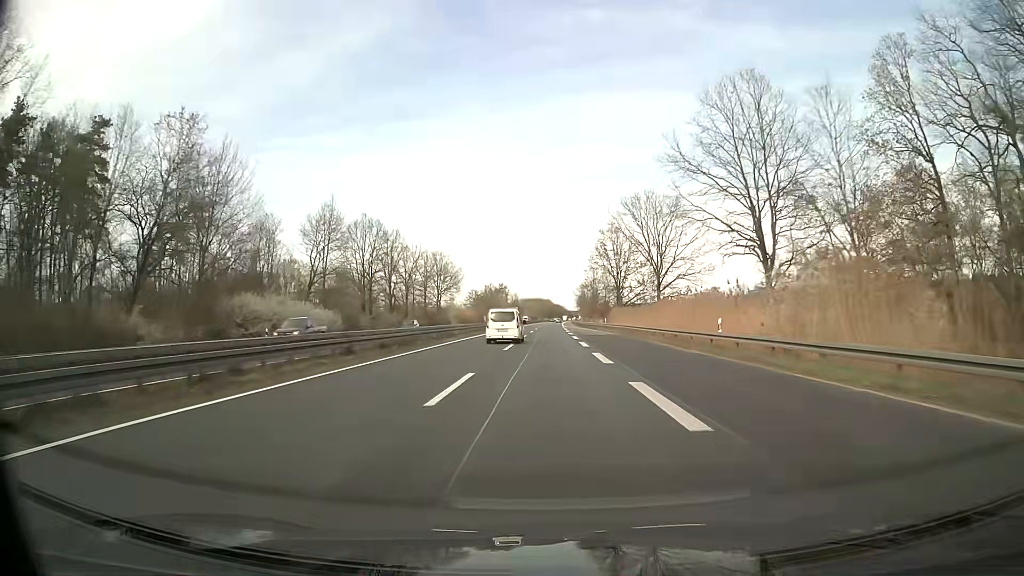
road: trunk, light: Day
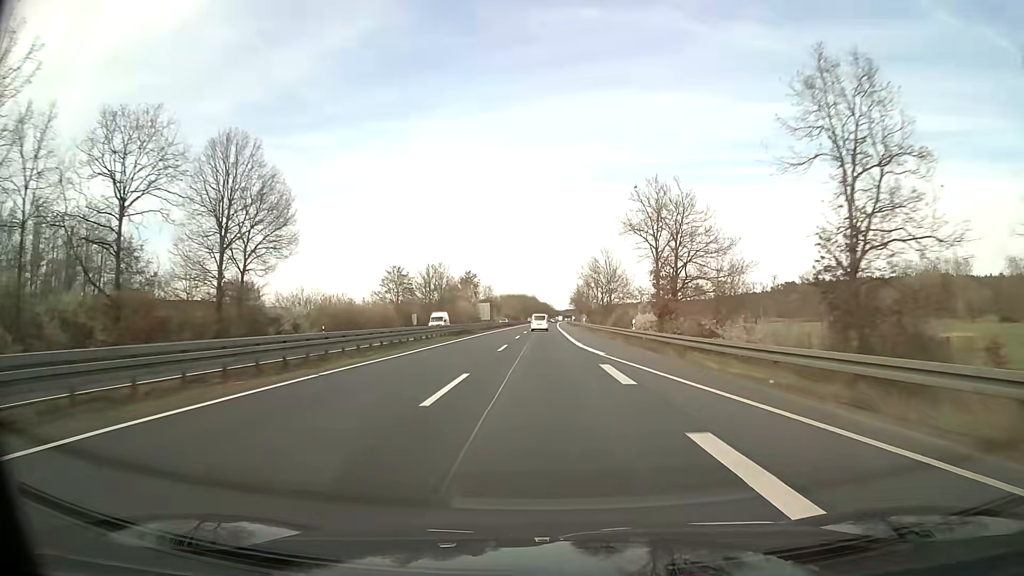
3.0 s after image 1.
(+1.1, +90.3) m; +1°
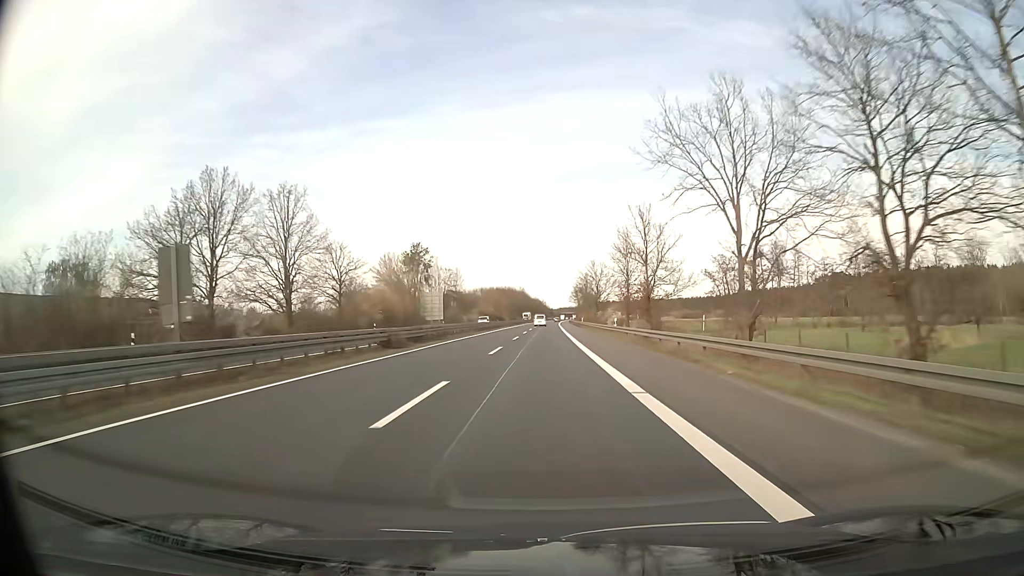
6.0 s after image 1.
(+0.6, +90.5) m; +1°
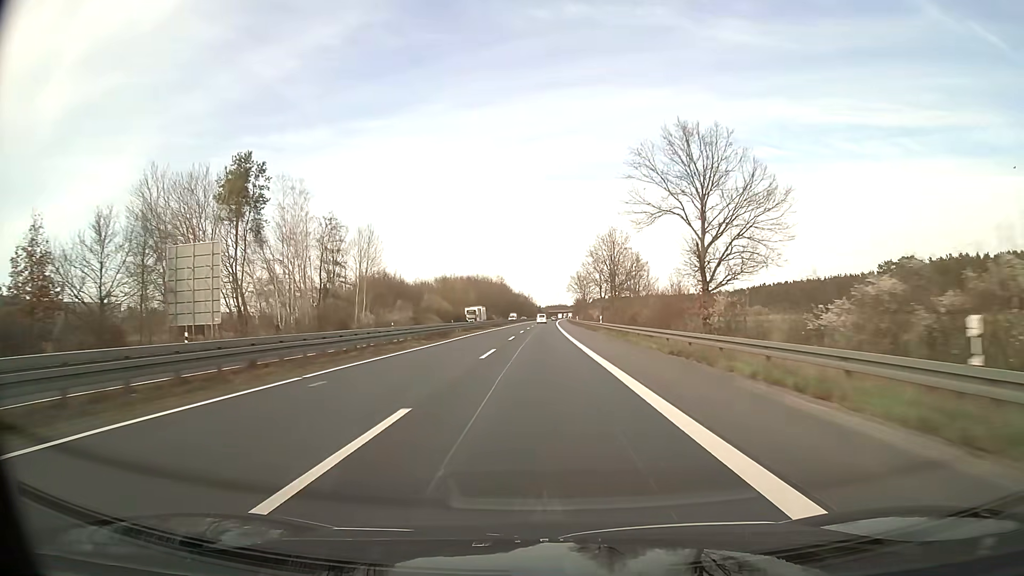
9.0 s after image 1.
(+0.8, +90.4) m; +1°
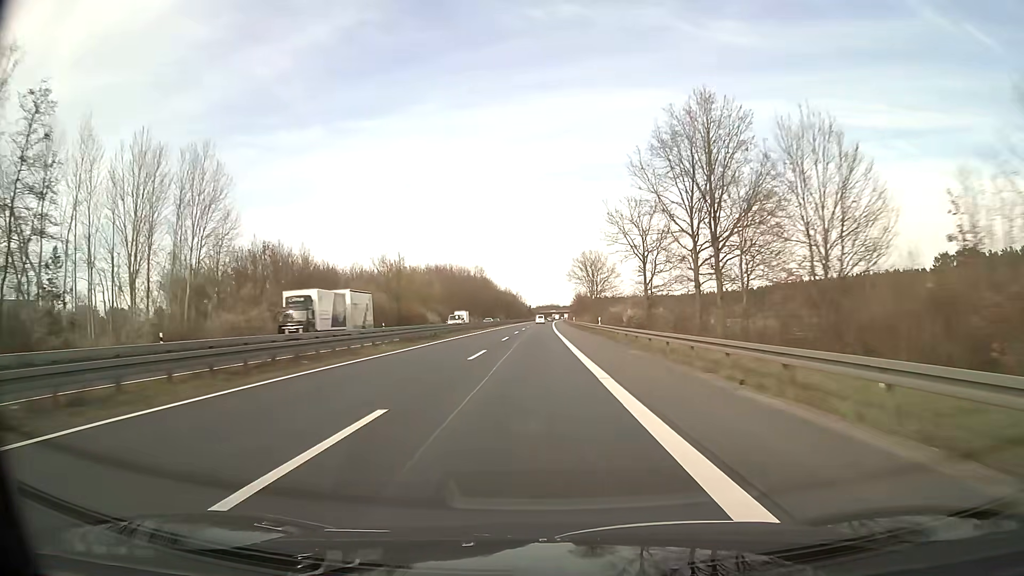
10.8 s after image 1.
(+0.4, +54.2) m; +1°
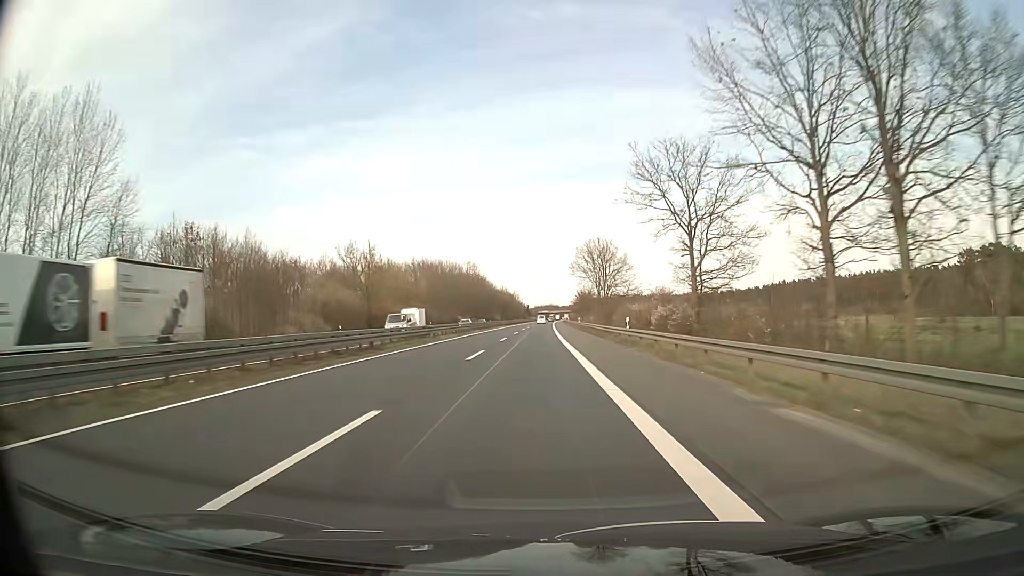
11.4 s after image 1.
(0.0, +18.1) m; 0°
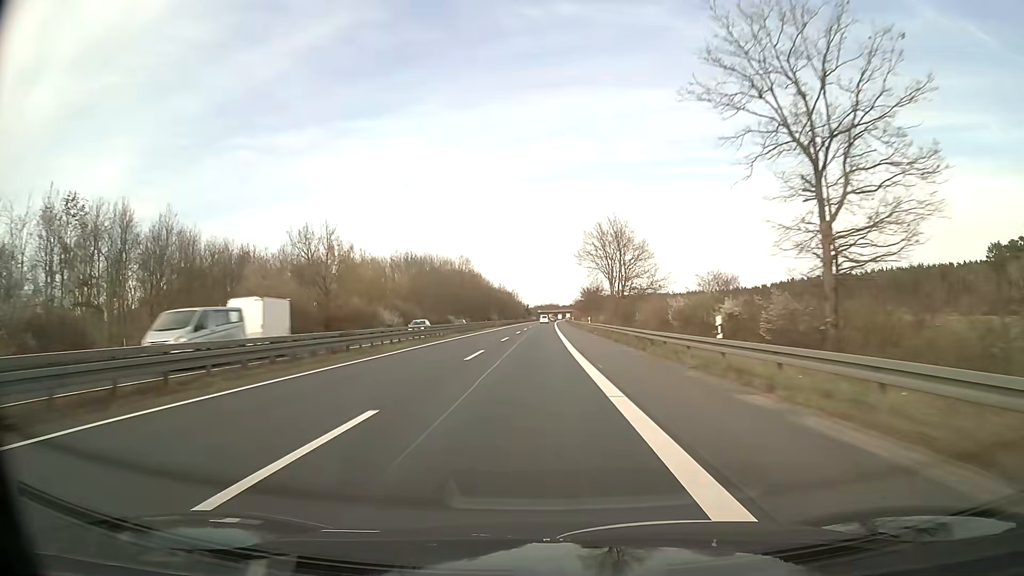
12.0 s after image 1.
(0.0, +18.1) m; 0°
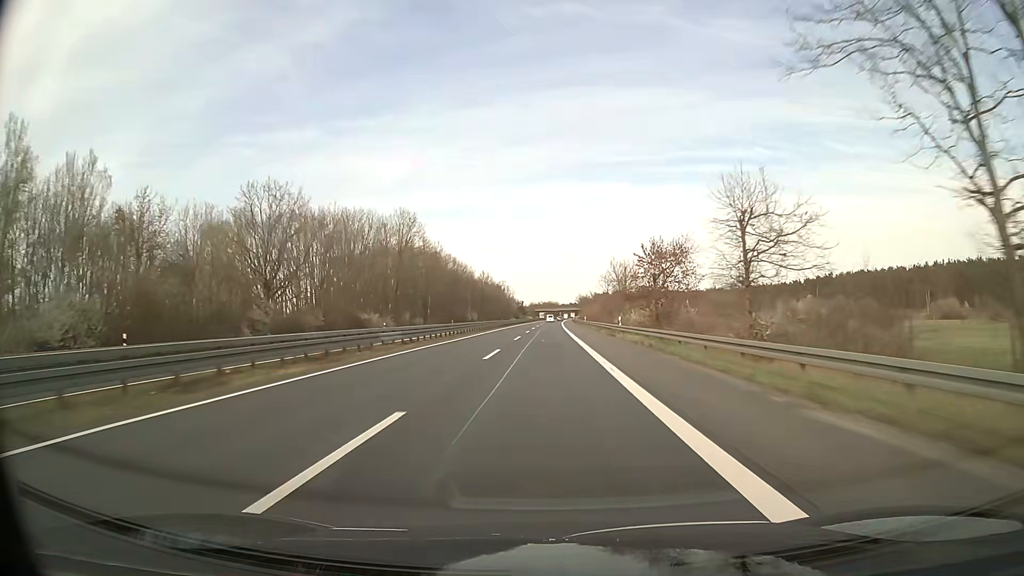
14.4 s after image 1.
(-0.2, +72.4) m; 0°
(0, +10) (0, +20) (0, +30) (0, +40) (0, +50) (0, +60) (+1, +70) (+1, +80) (+1, +90) (+1, +100) m
